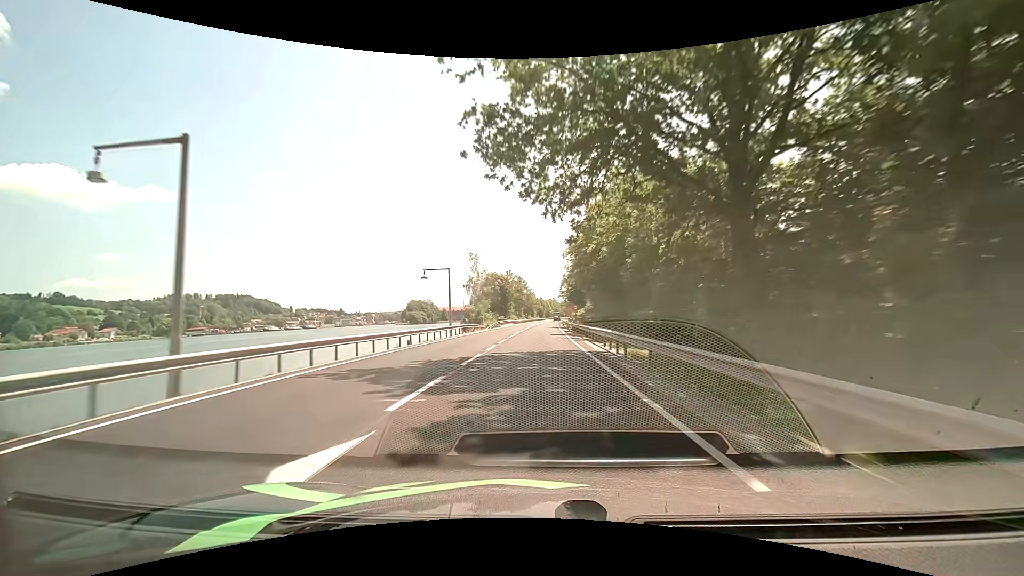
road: primary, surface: asphalt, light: Day
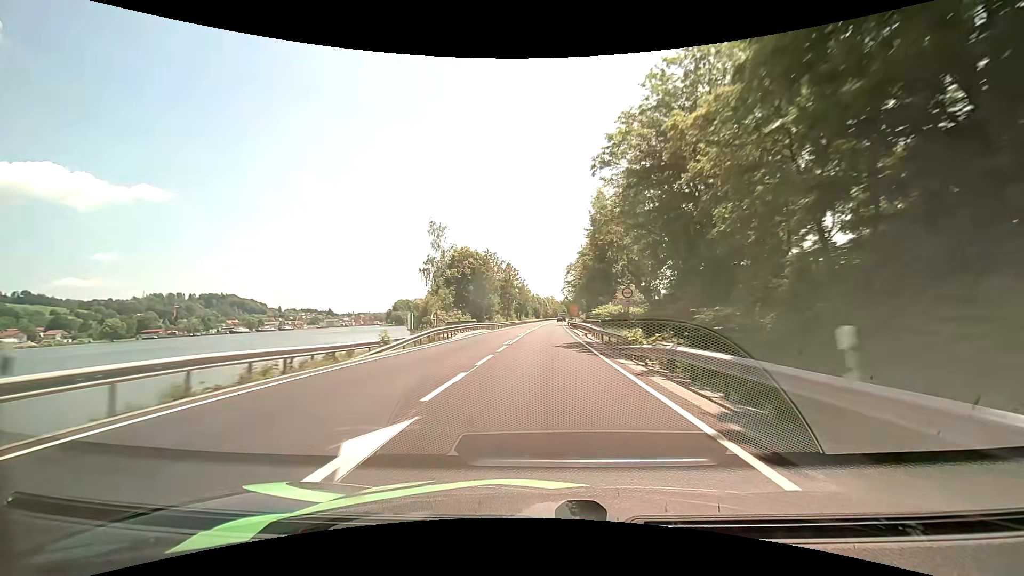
(+0.1, +42.0) m; 0°
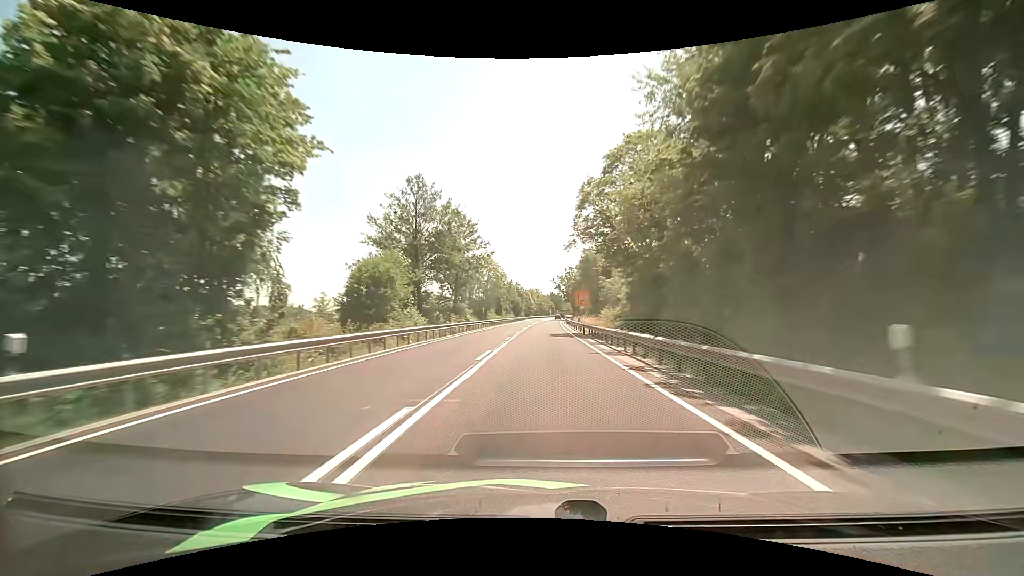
(+0.8, +58.9) m; +2°
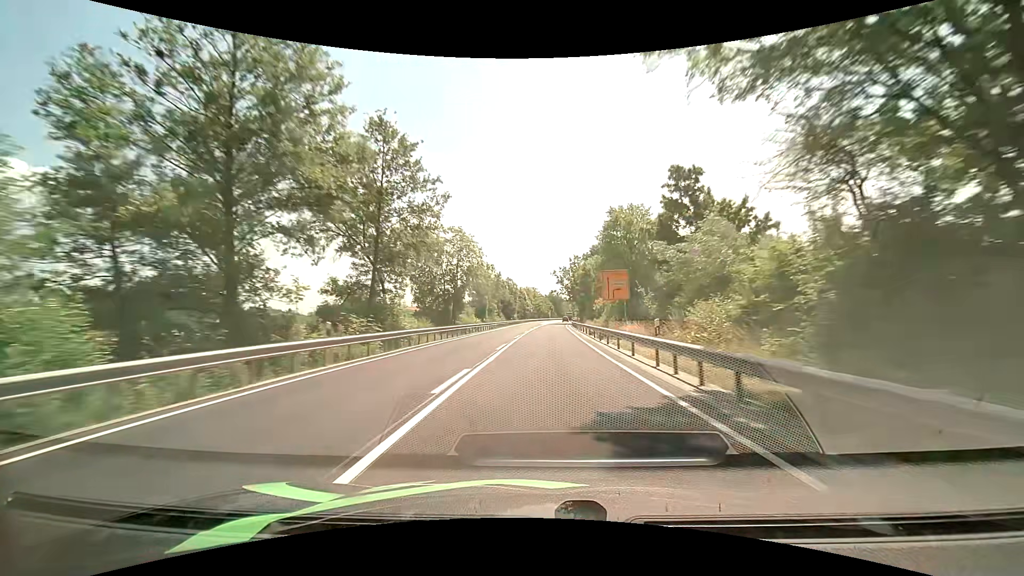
(+0.1, +30.5) m; 0°
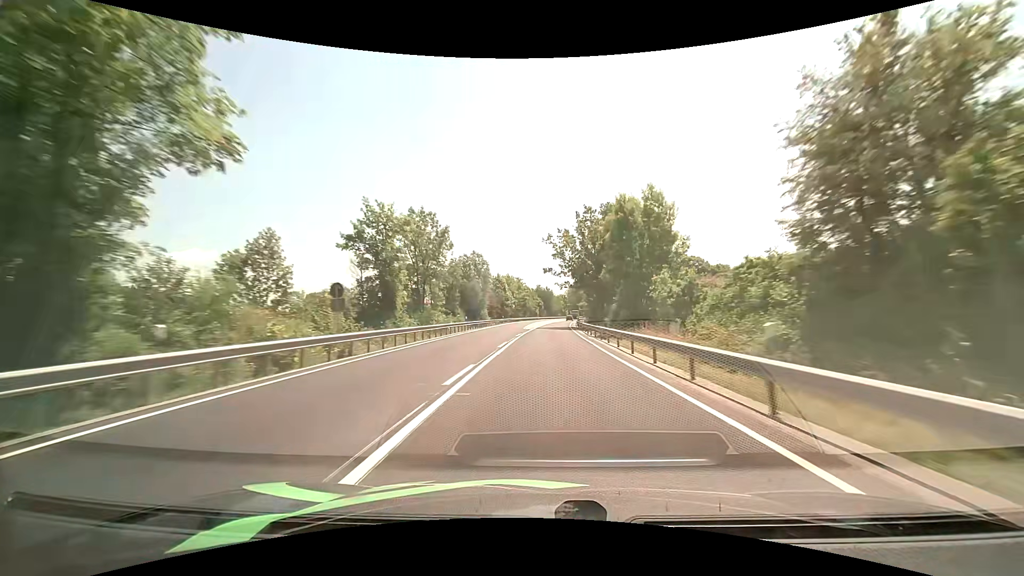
(+0.5, +47.1) m; +1°
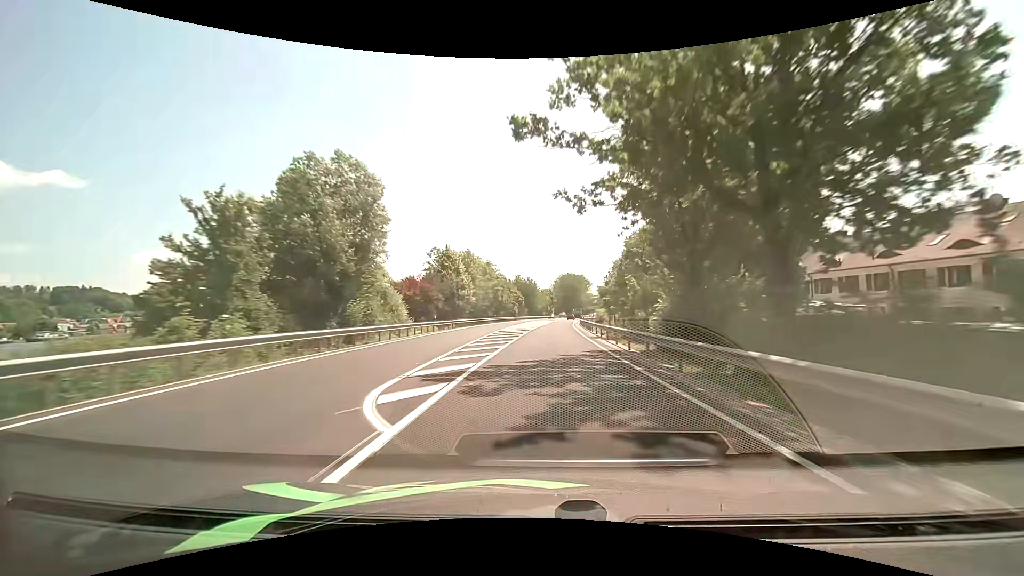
(+1.0, +47.1) m; +2°
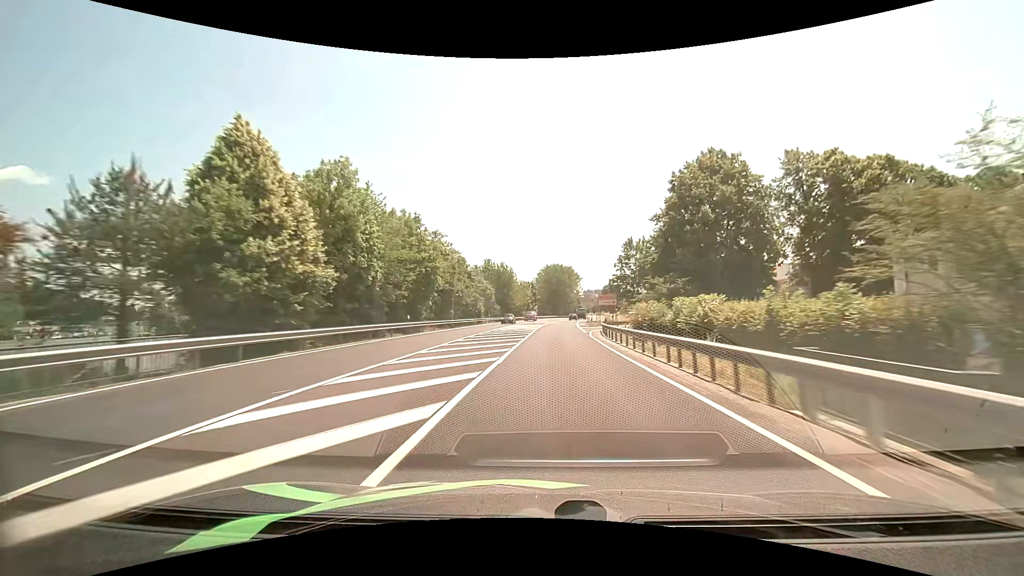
(+1.0, +45.9) m; +2°
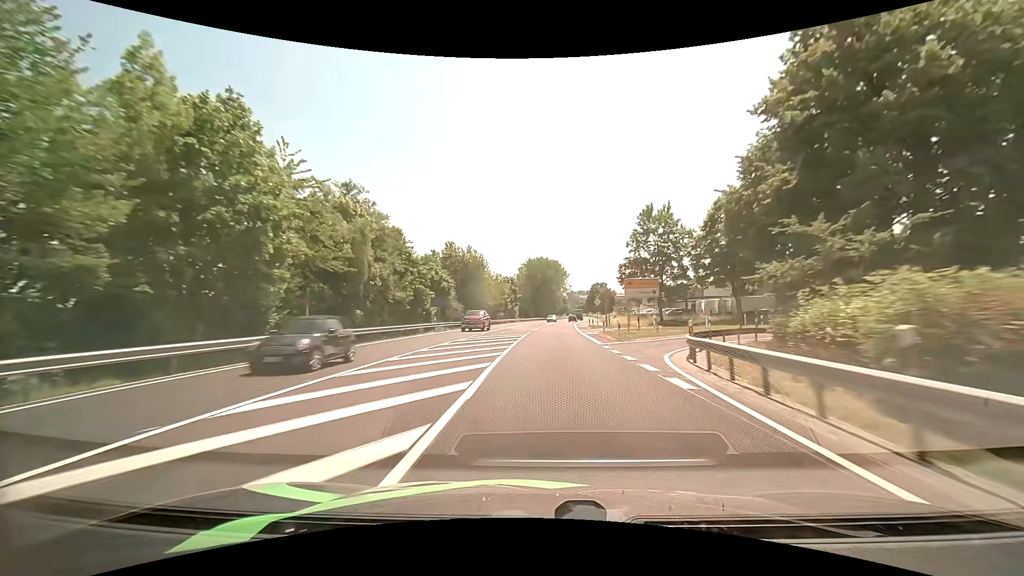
(+0.5, +29.7) m; +2°
(0, +10) (0, +20) (+1, +30) (+1, +40) (+1, +50) (+2, +60) (+3, +70) (+3, +80) (+4, +90) (+5, +100) m
